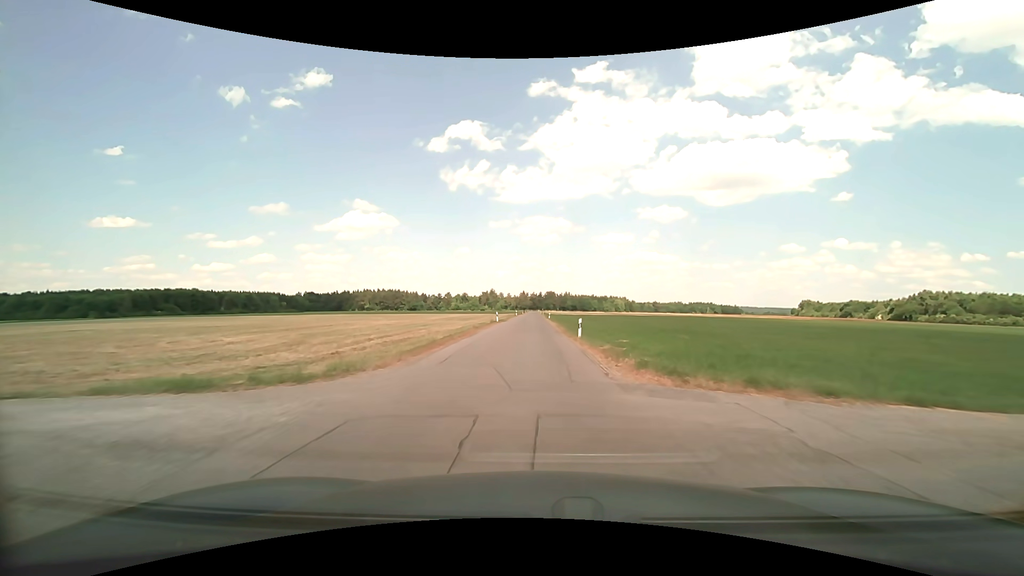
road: unclassified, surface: asphalt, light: Day
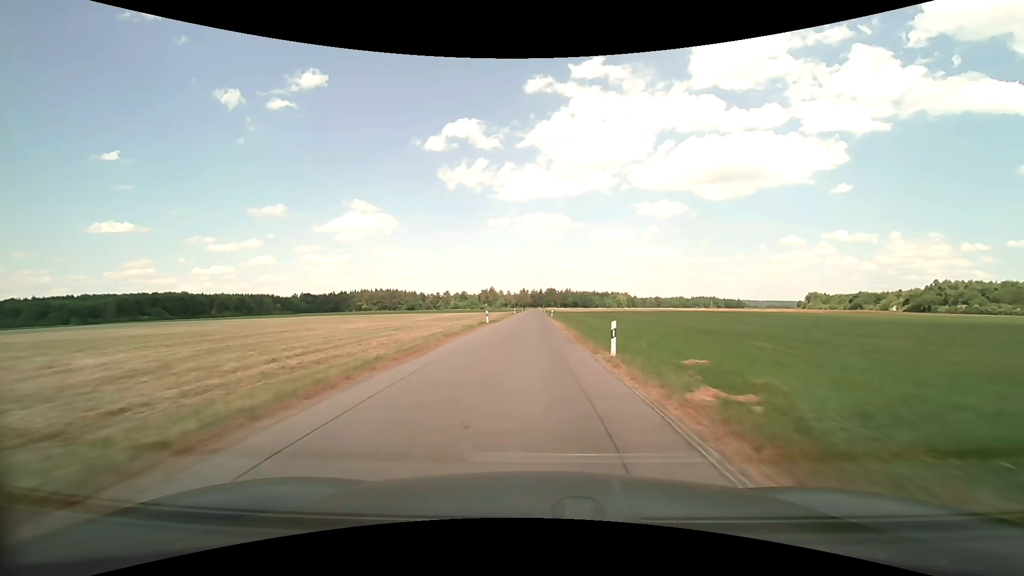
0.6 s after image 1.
(0.0, +10.6) m; 0°
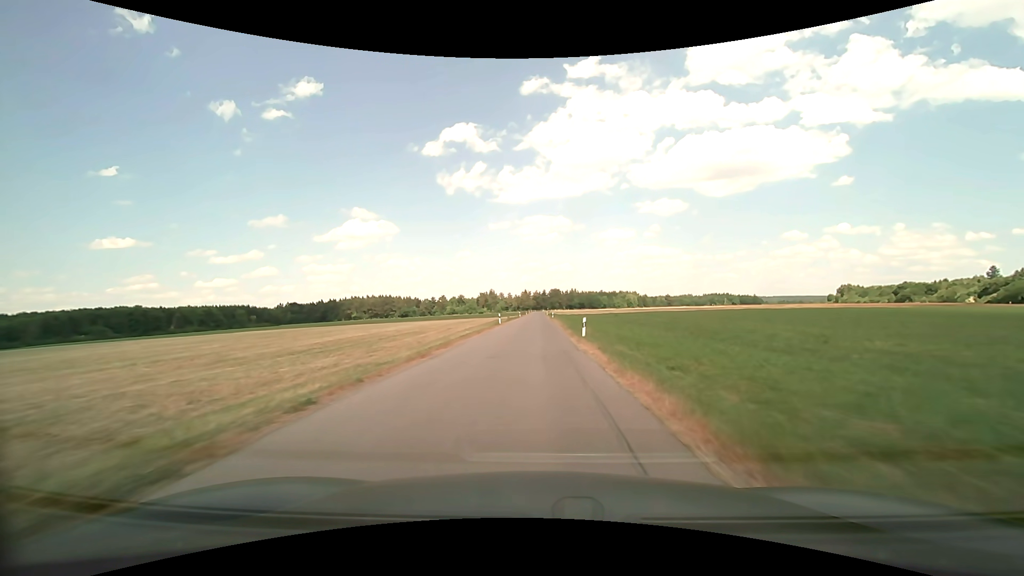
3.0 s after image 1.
(-0.3, +42.6) m; -1°
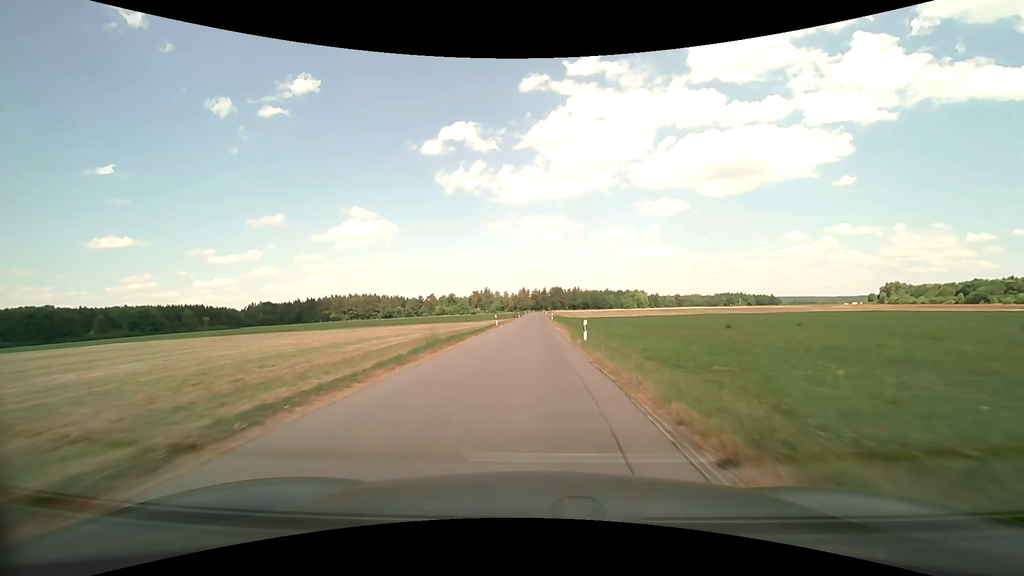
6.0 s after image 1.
(+0.3, +53.9) m; 0°
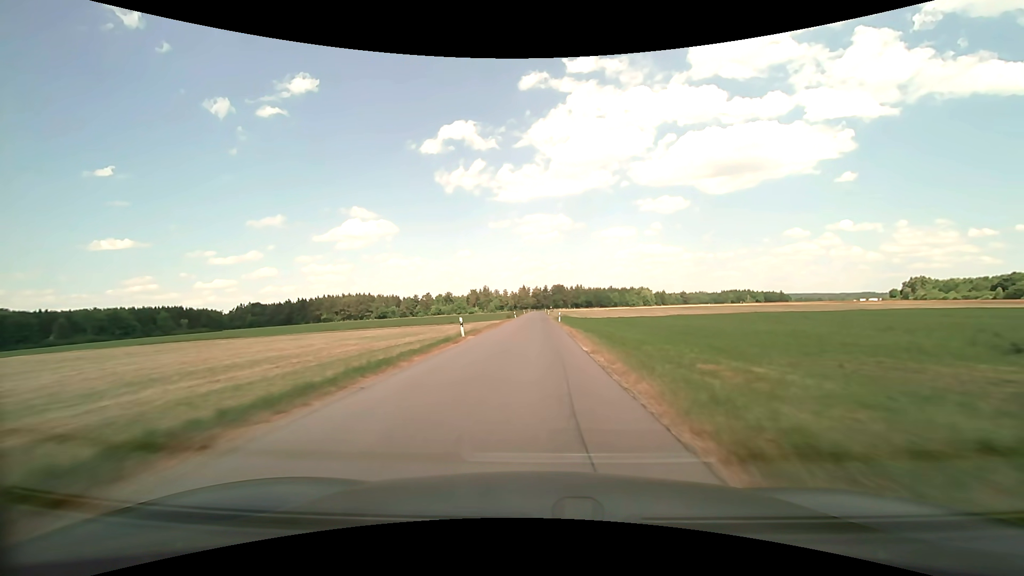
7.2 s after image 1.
(-0.1, +21.8) m; 0°
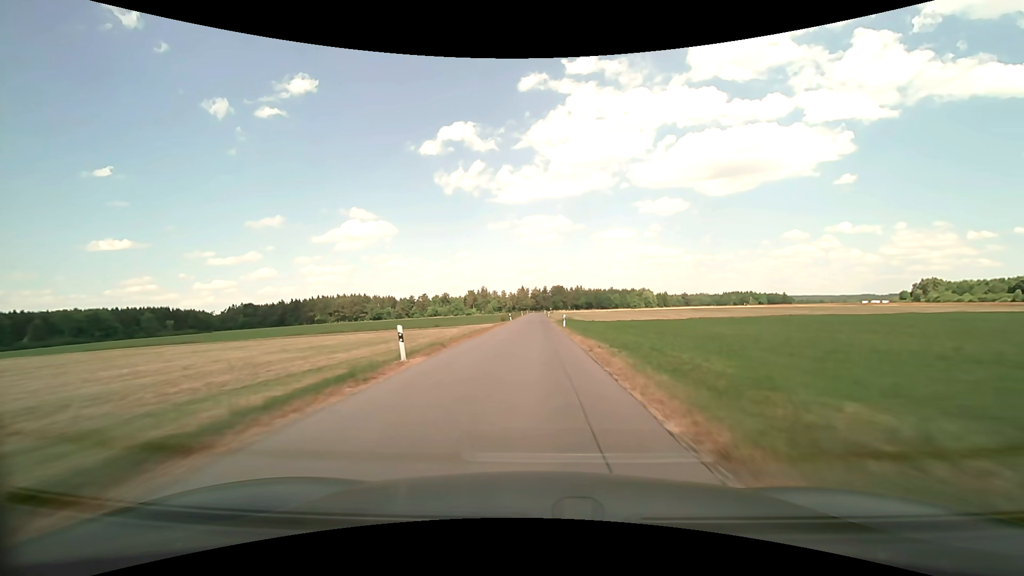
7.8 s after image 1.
(0.0, +10.9) m; 0°
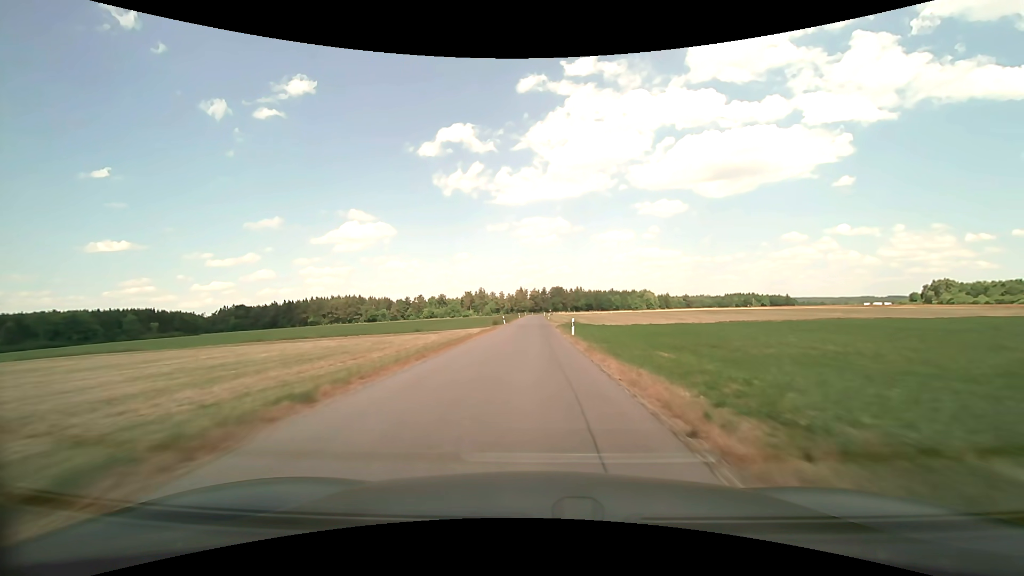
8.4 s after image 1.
(0.0, +11.0) m; 0°
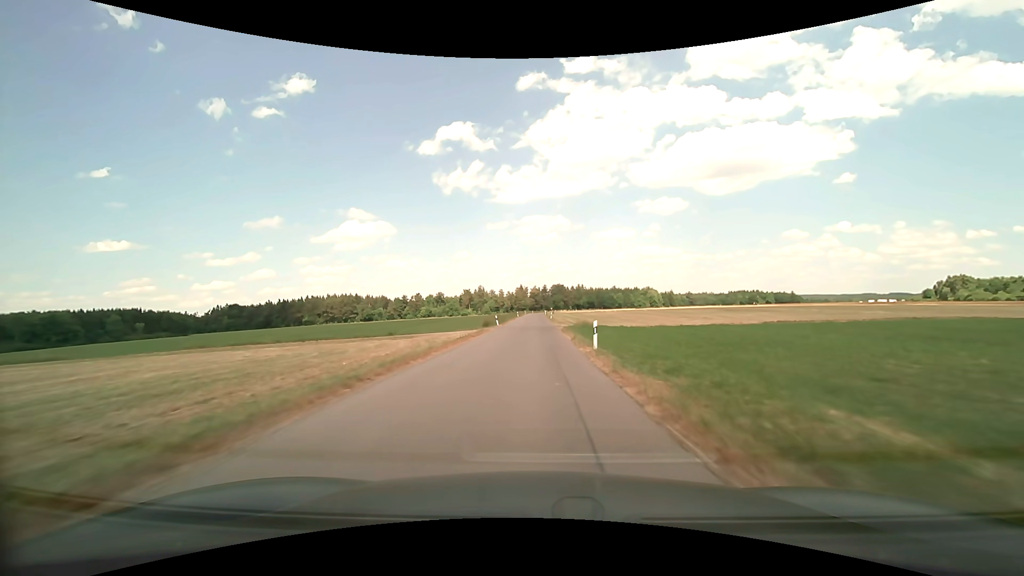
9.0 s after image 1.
(0.0, +11.0) m; 0°
(0, +10) (0, +20) (0, +30) (0, +40) (0, +50) (0, +60) (0, +70) (0, +80) (0, +90) (0, +100) m
